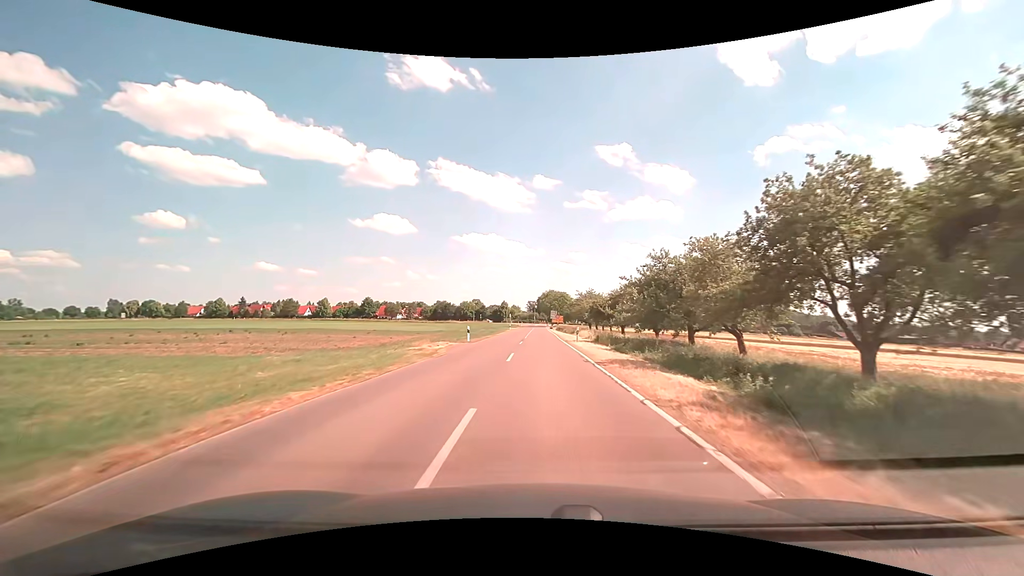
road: tertiary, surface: asphalt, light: Day
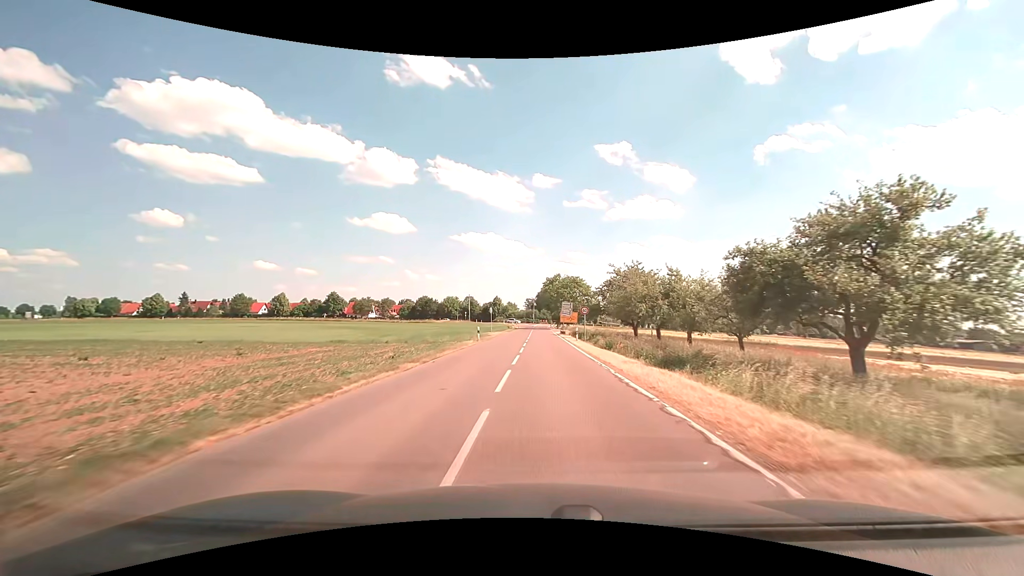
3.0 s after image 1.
(0.0, +44.1) m; 0°
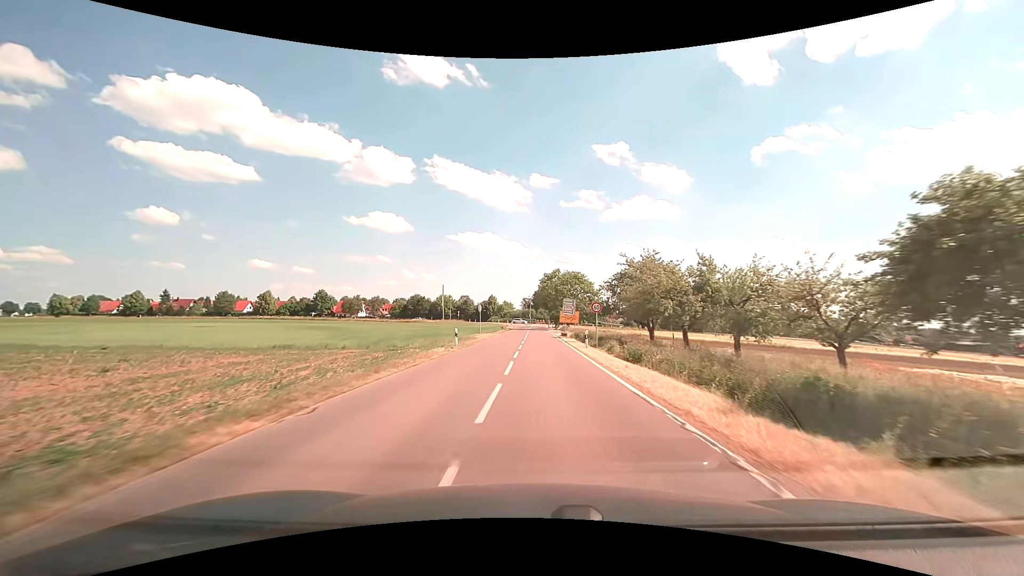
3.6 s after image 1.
(0.0, +8.7) m; 0°
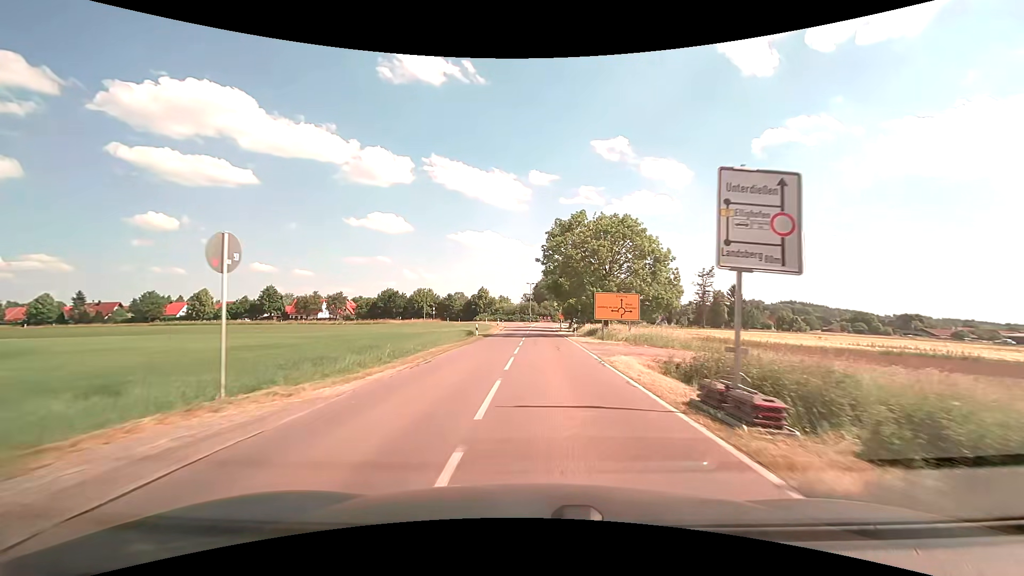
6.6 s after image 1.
(0.0, +41.8) m; 0°
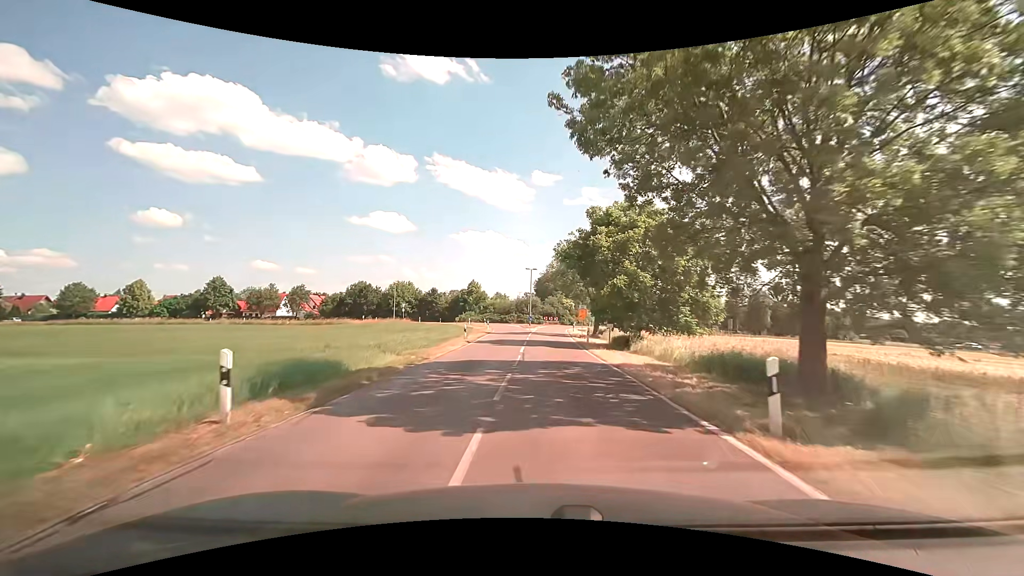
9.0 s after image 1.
(-0.1, +28.8) m; 0°
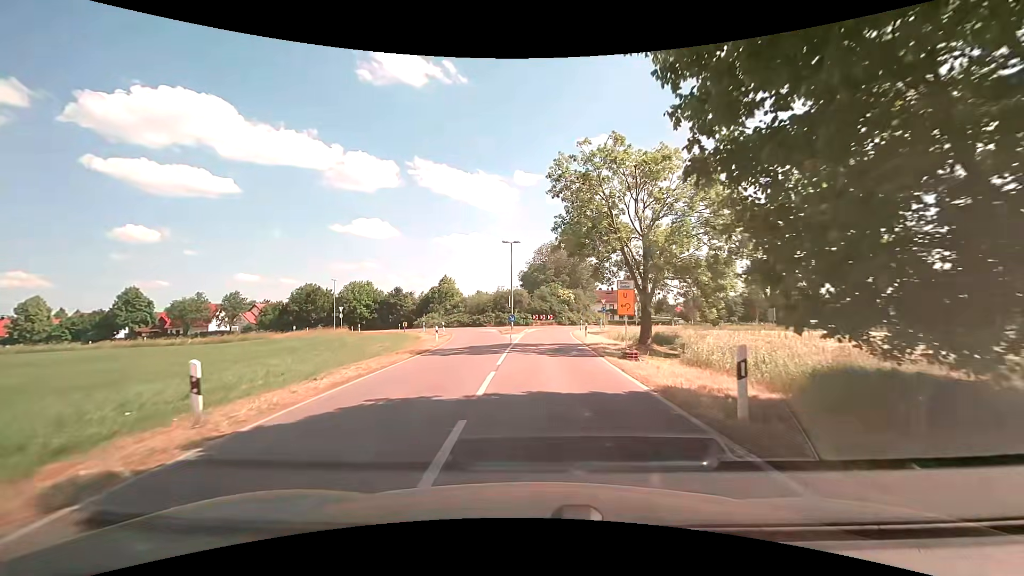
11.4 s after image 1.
(+0.4, +23.5) m; +2°
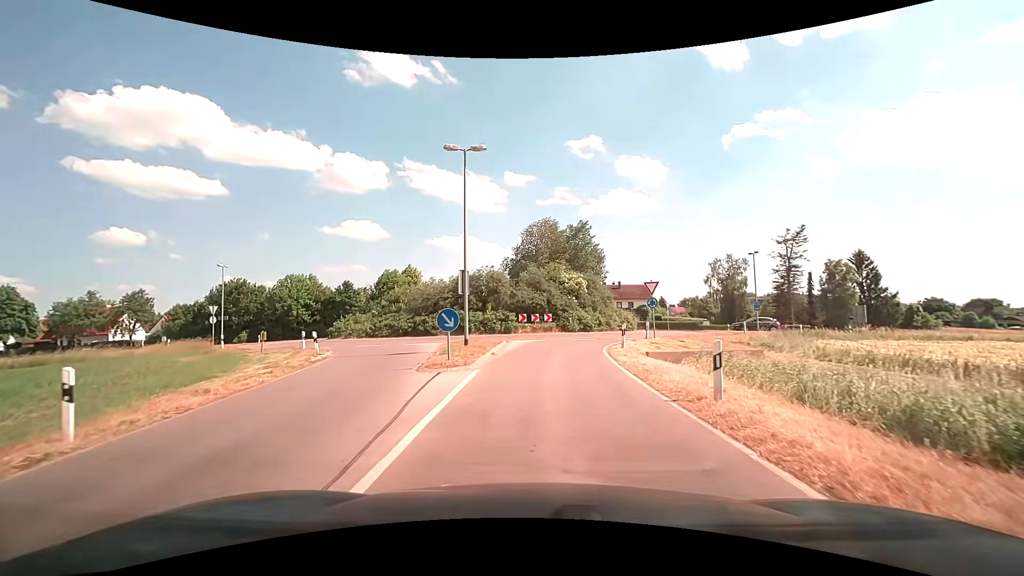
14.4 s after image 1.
(+0.2, +24.1) m; +1°
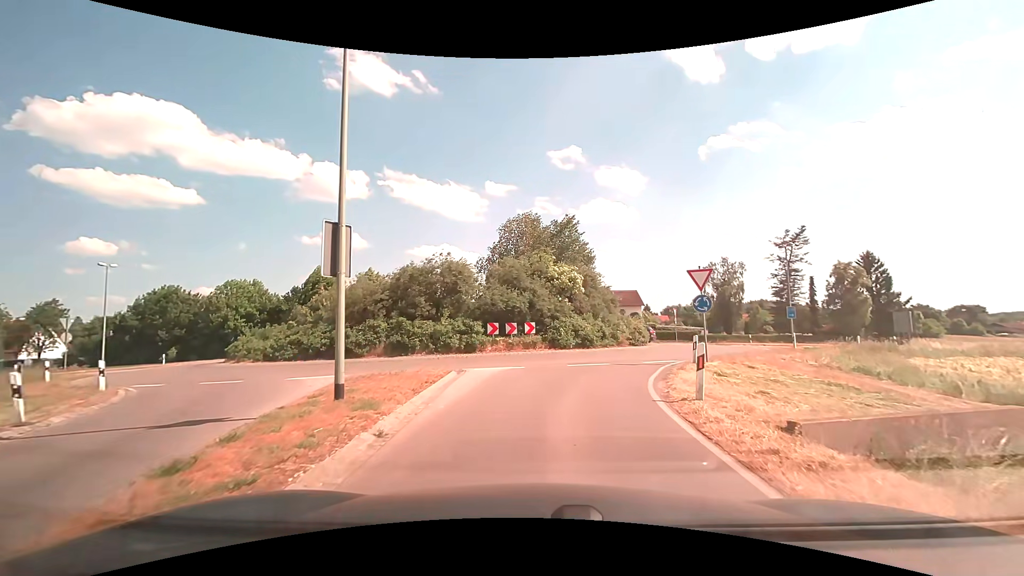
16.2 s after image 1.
(+0.3, +10.6) m; +3°
(+1, +10) (+4, +19) (+9, +28) (+10, +38) (+6, +47) (-1, +54) (-6, +62) (-10, +72) (-12, +81) (-13, +91) m
